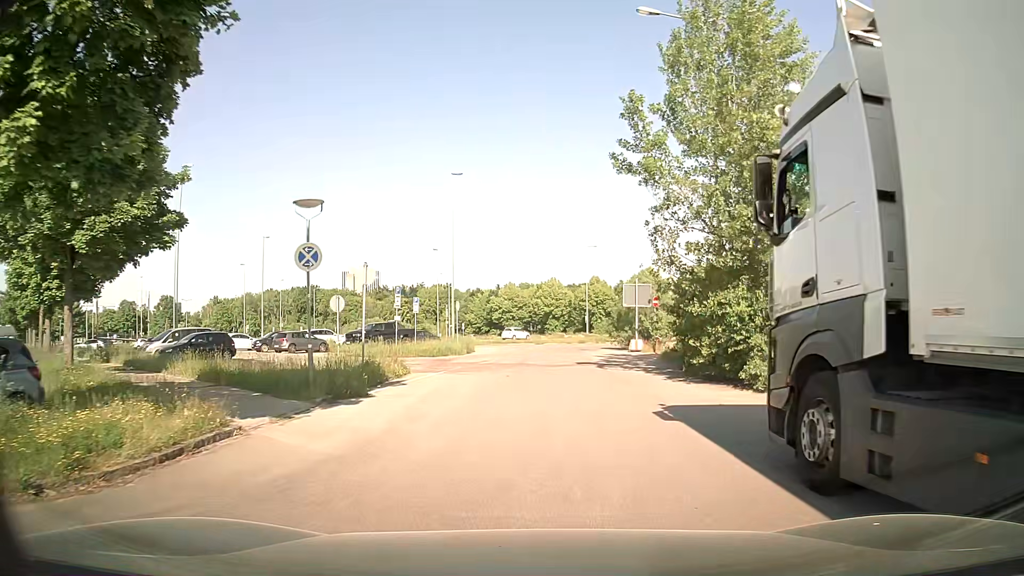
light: Day
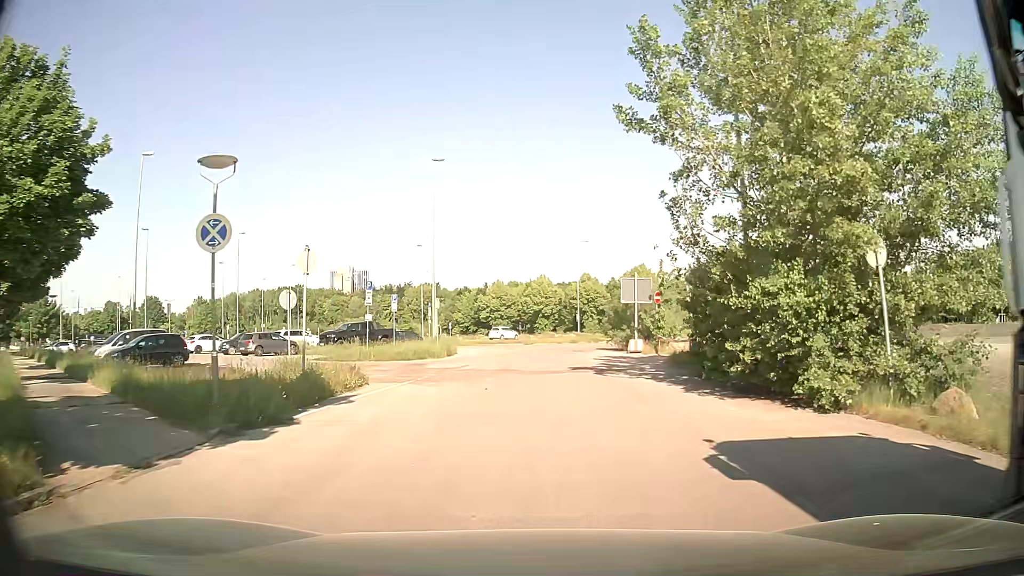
(0.0, +3.9) m; 0°
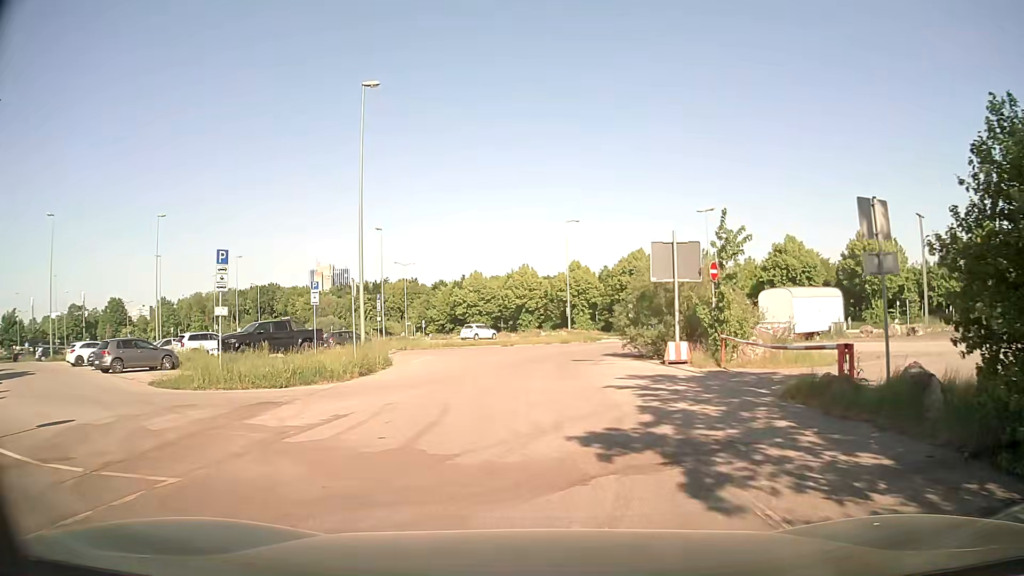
(+0.4, +13.6) m; +3°
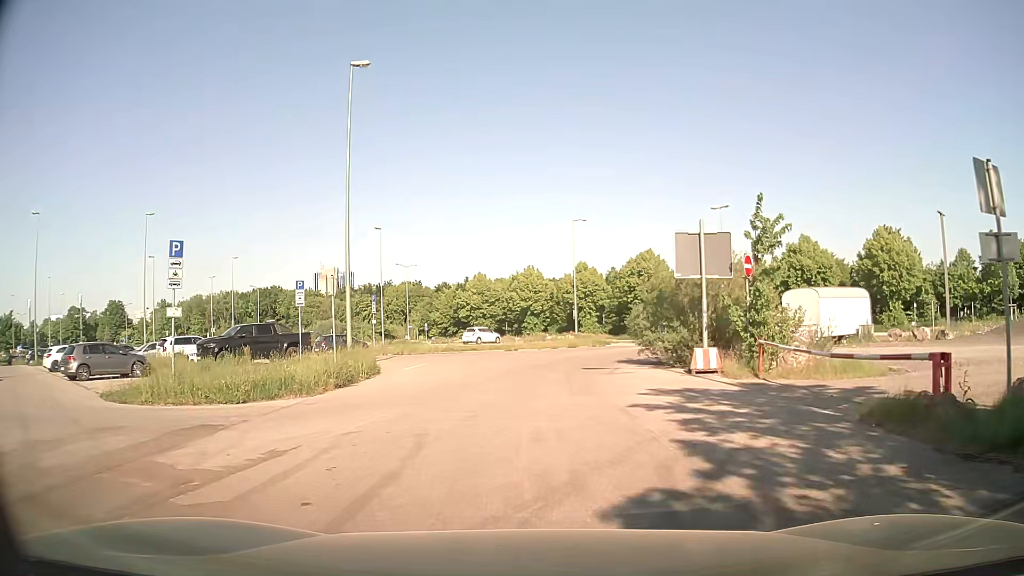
(0.0, +2.9) m; 0°
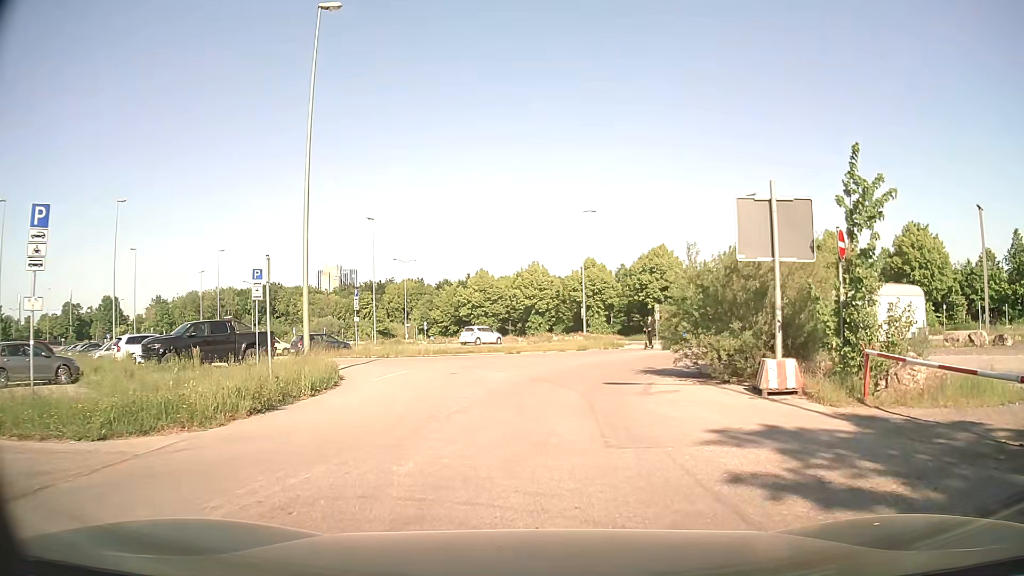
(-0.1, +5.4) m; -1°
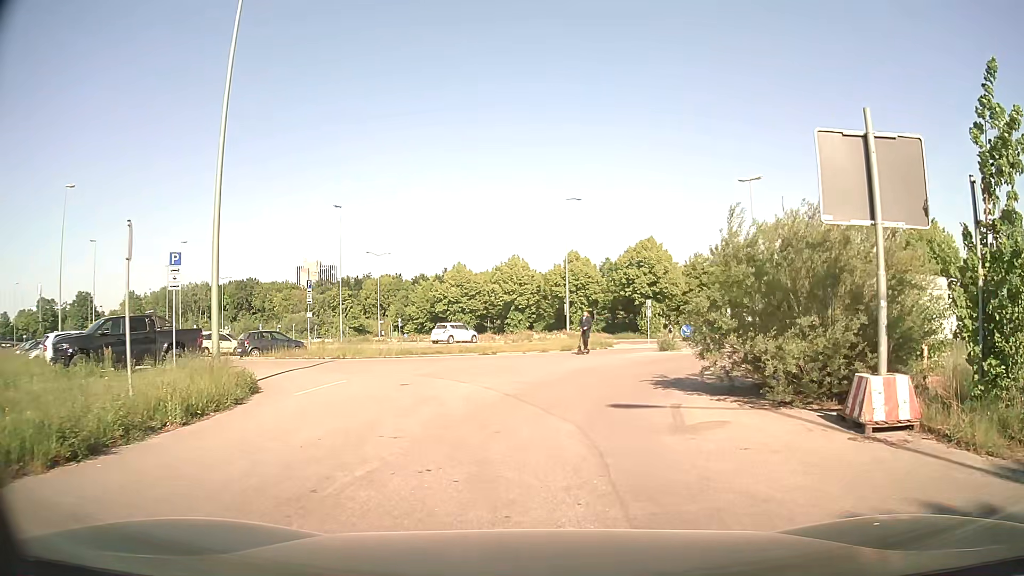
(0.0, +4.9) m; +1°
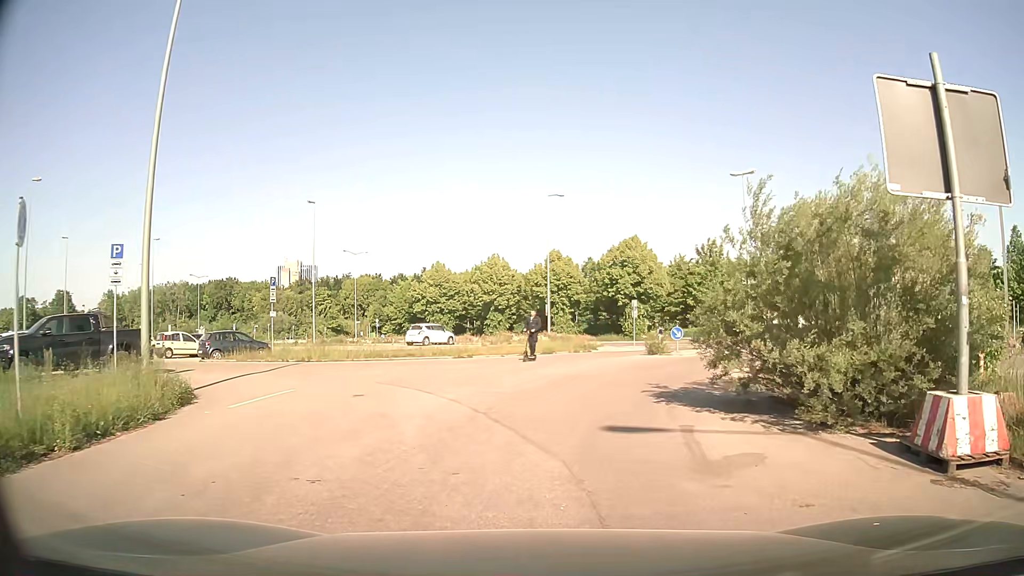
(0.0, +2.3) m; +1°
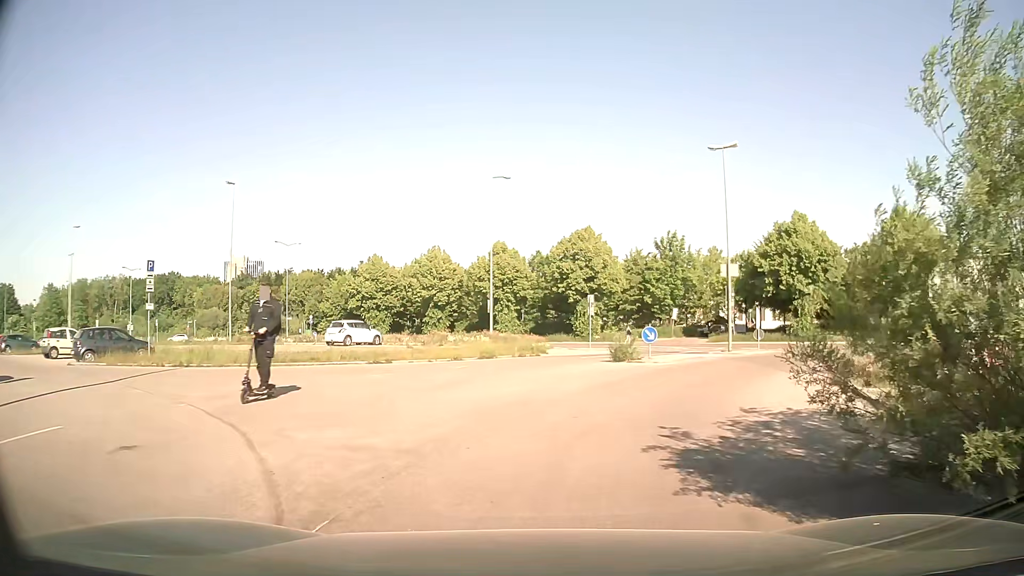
(+0.3, +6.5) m; +5°
(+1, +10) (+5, +19) (+11, +27) (+20, +30) (+30, +27) (+38, +21) (+46, +16) (+55, +10) (+63, +5) (+72, 0) m
